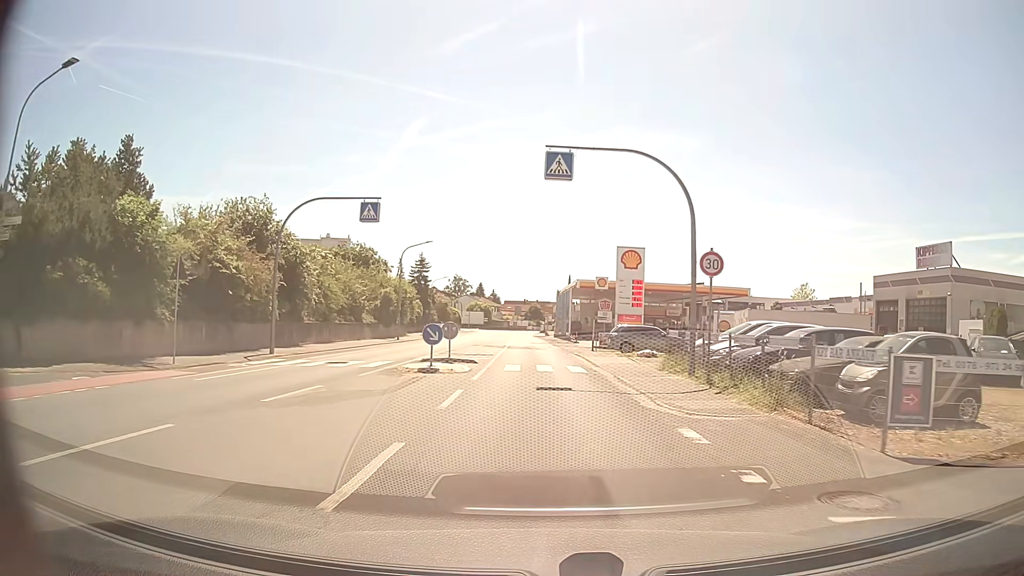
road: tertiary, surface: asphalt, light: Day
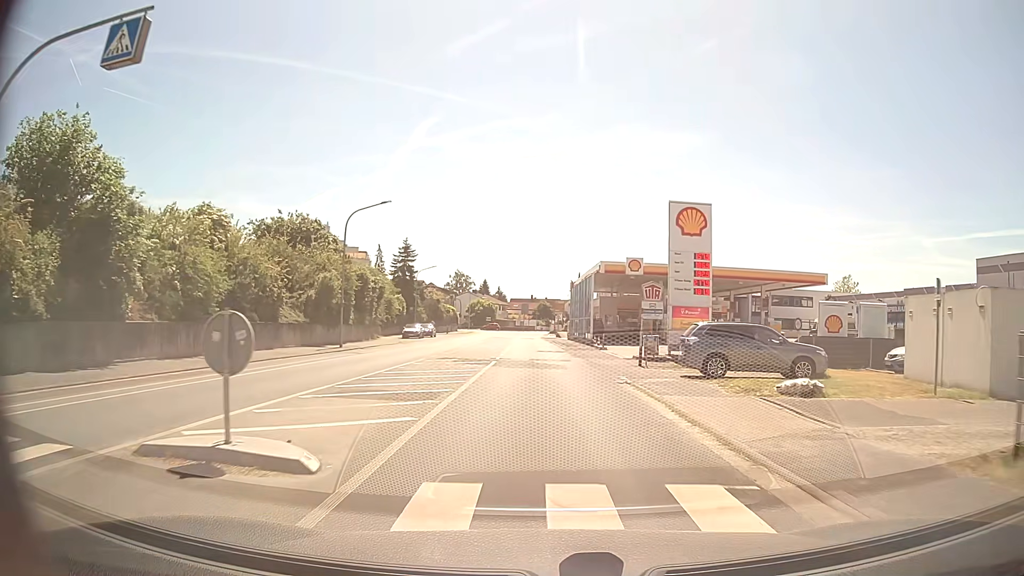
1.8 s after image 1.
(-0.2, +17.6) m; -1°
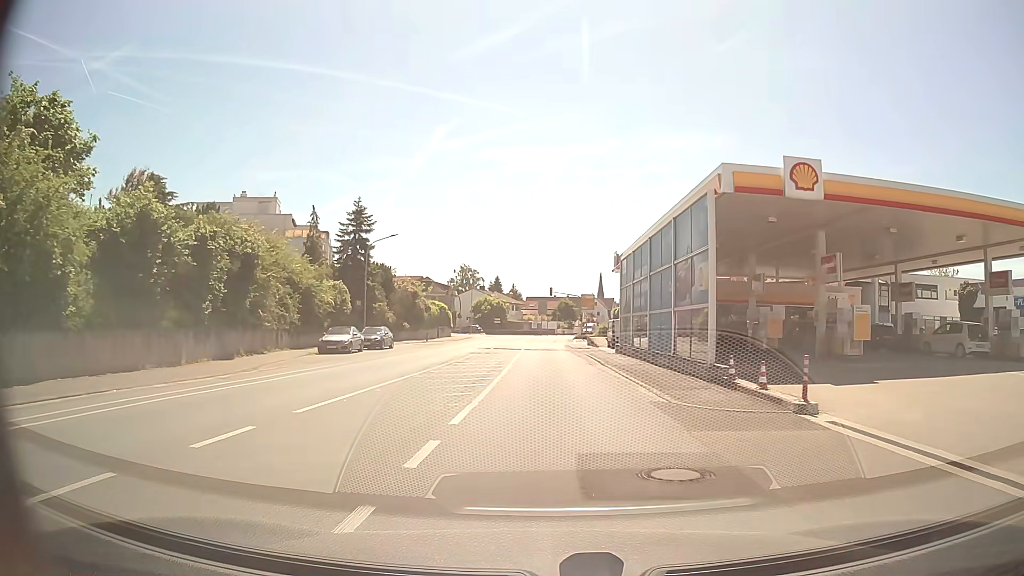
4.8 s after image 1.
(-0.4, +29.3) m; -1°
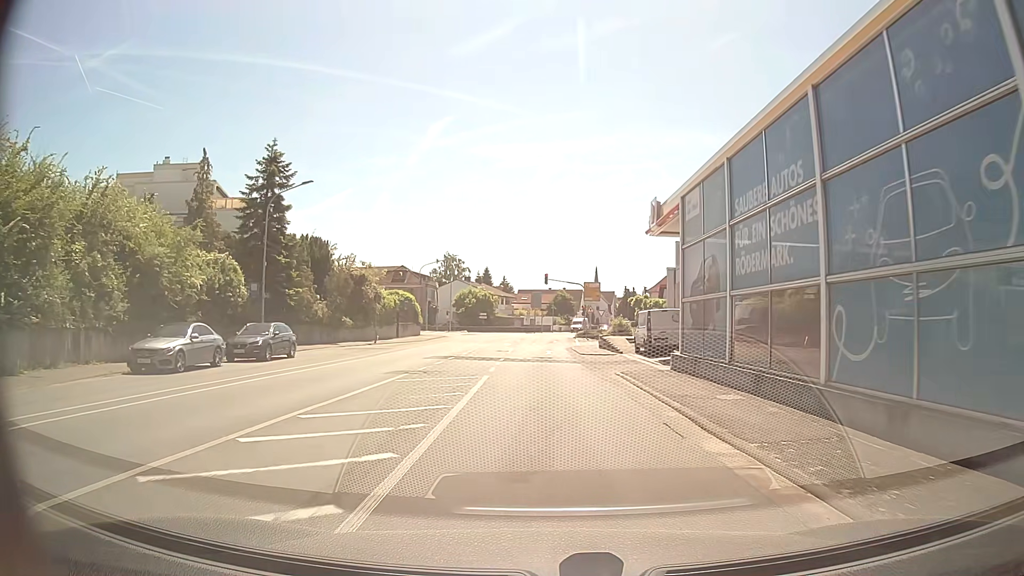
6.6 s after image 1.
(-0.1, +17.5) m; 0°
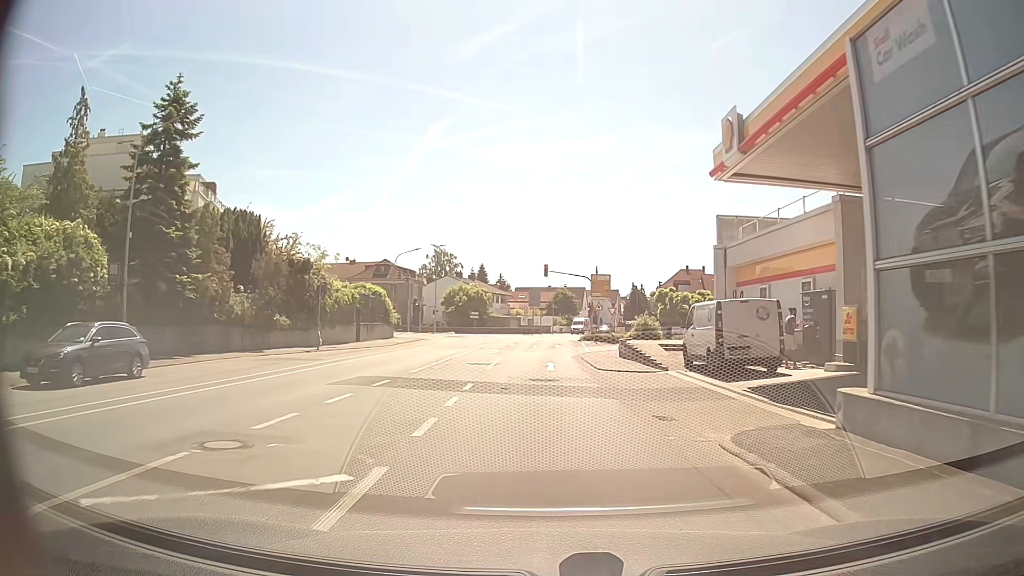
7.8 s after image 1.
(0.0, +11.6) m; 0°
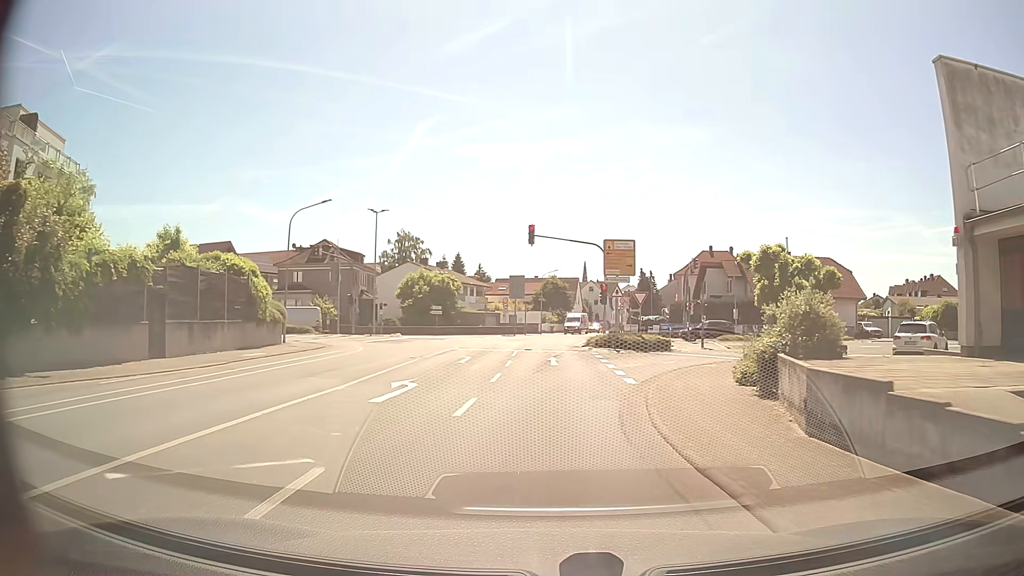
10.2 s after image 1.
(+0.1, +22.8) m; +1°
